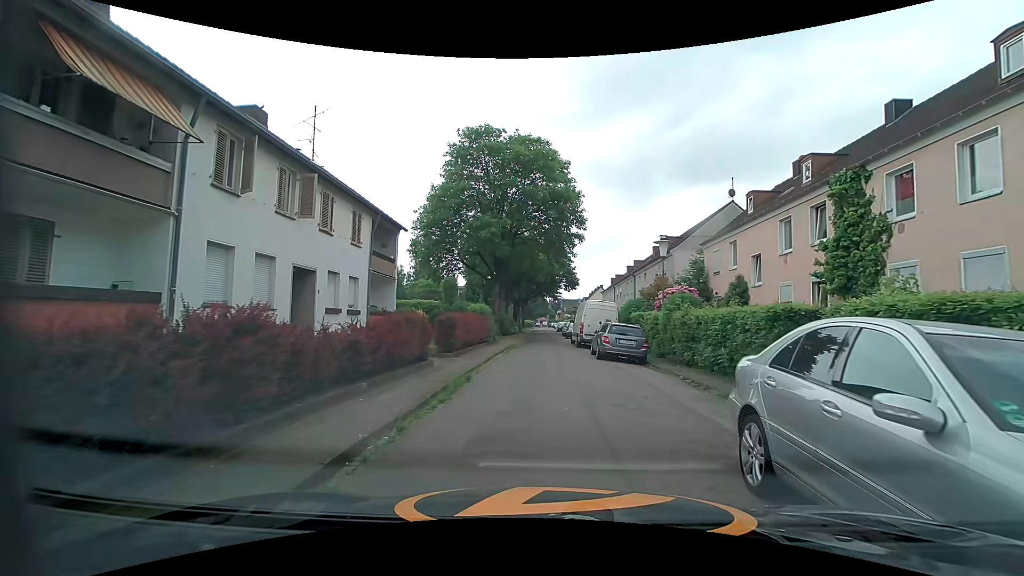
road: residential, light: Day
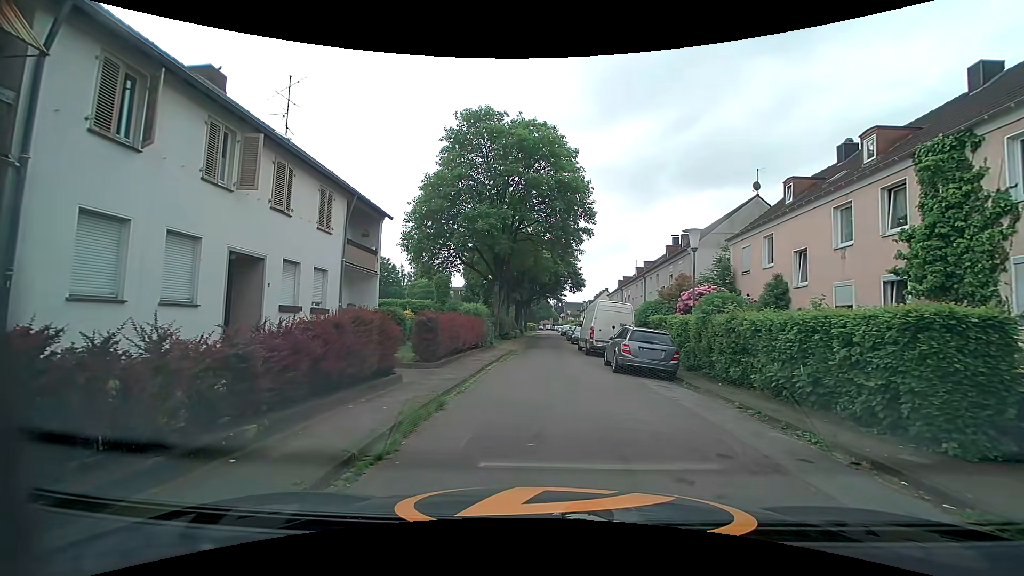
(0.0, +3.4) m; +1°
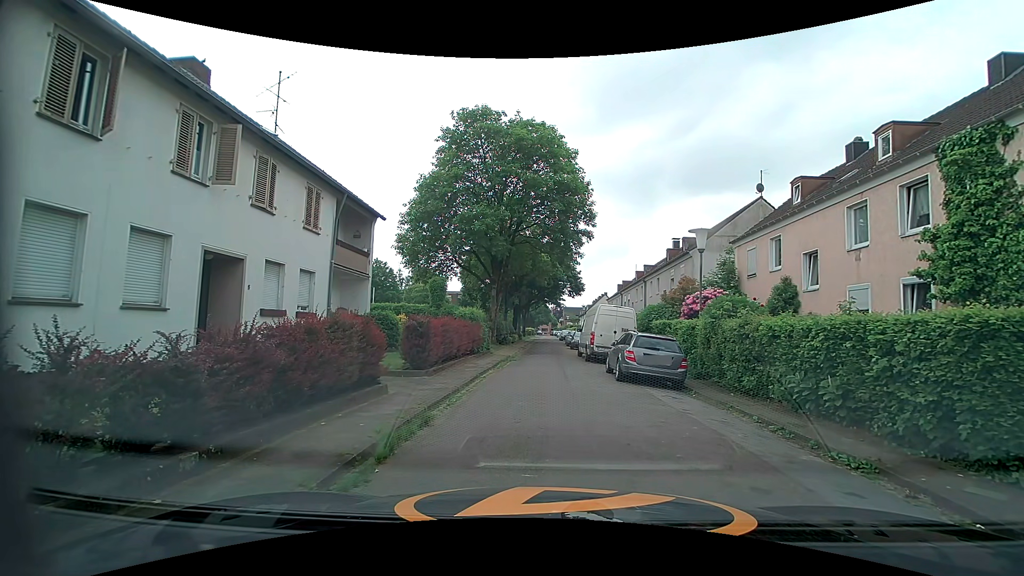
(0.0, +0.9) m; 0°
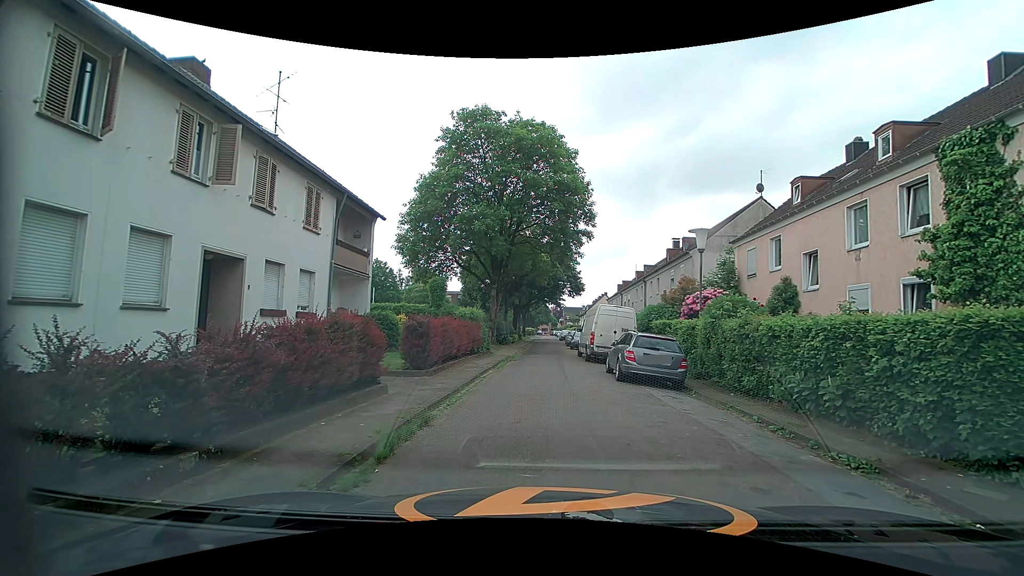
(0.0, 0.0) m; 0°
